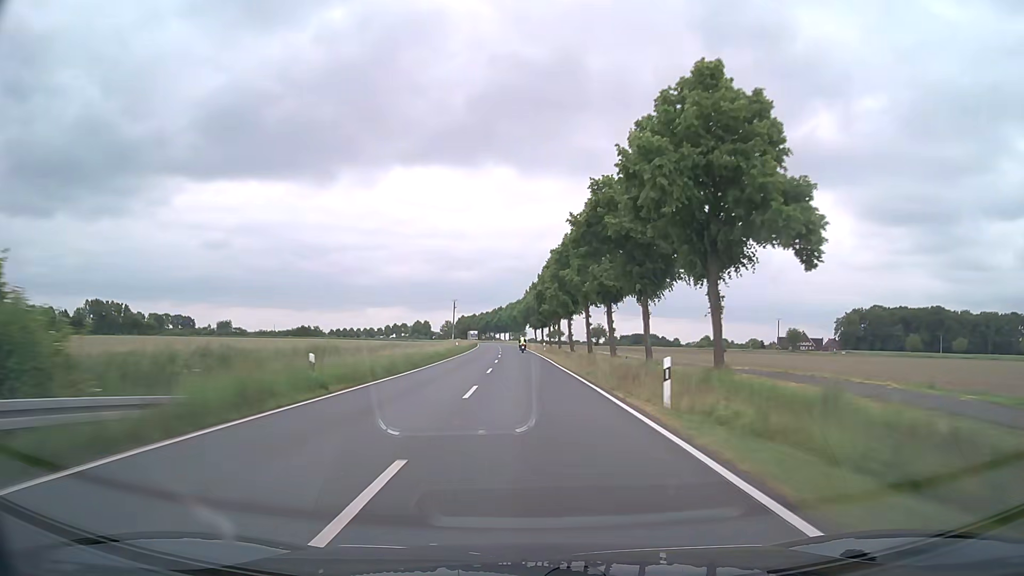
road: secondary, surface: asphalt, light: Day
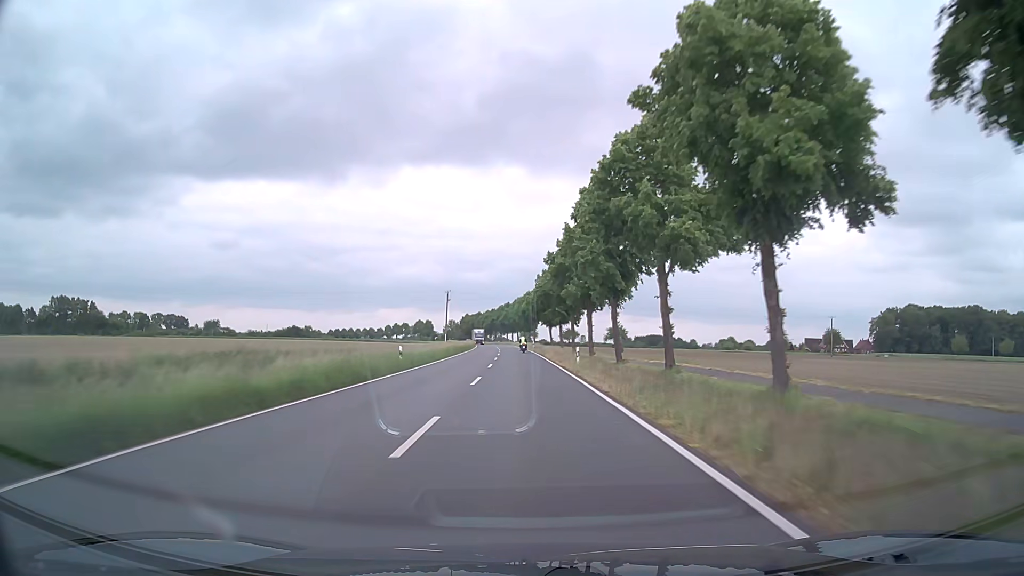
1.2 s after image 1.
(-0.3, +32.2) m; -1°
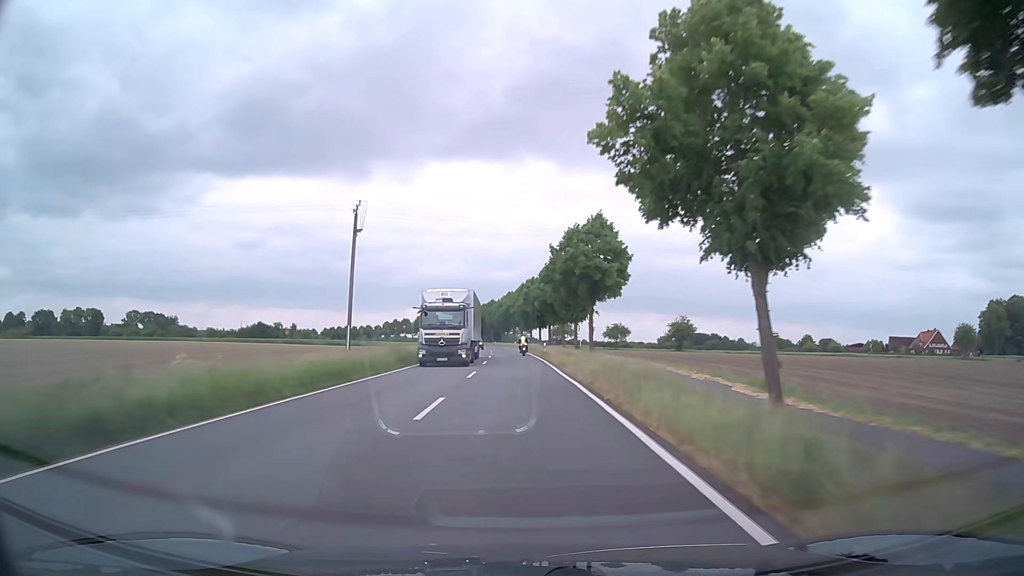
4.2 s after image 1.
(-1.6, +81.0) m; -2°
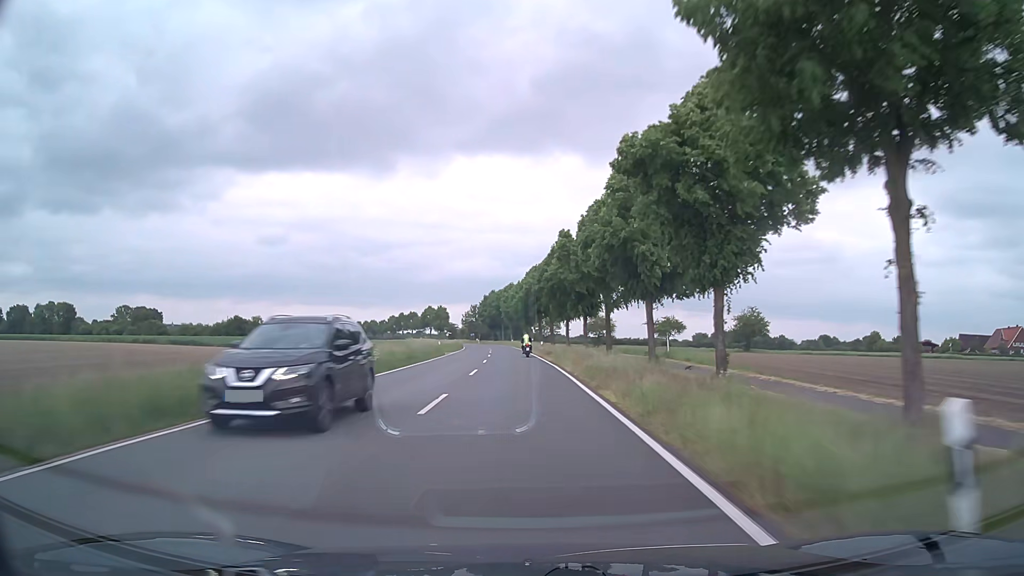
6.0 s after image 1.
(-0.9, +47.3) m; -2°
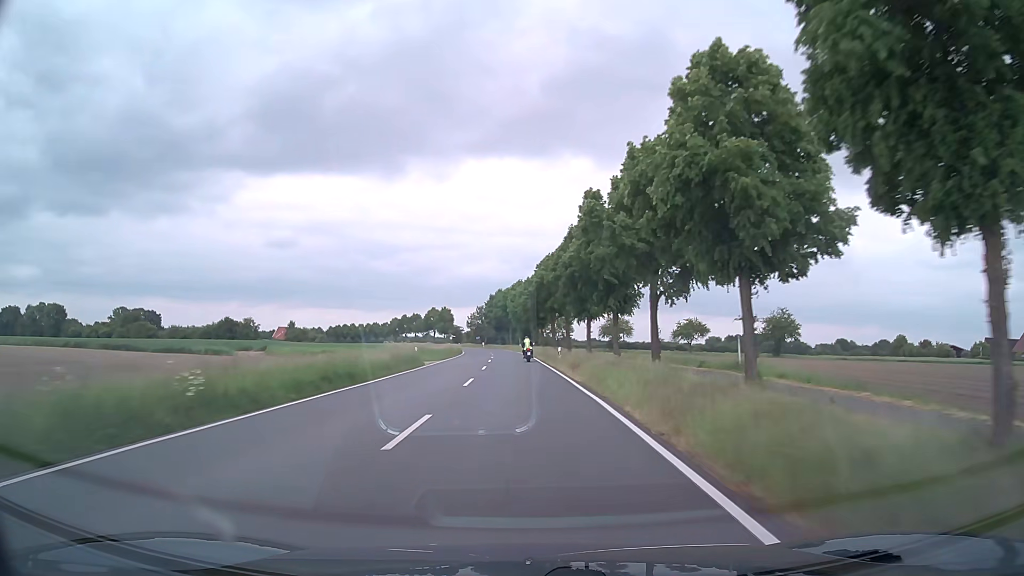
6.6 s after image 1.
(-0.2, +15.3) m; -1°
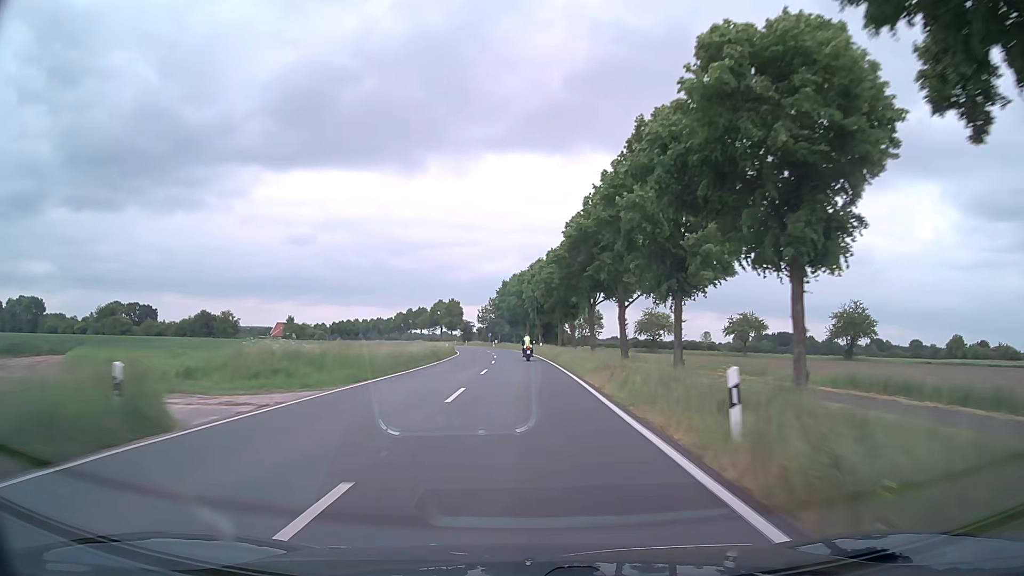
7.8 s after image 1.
(-0.4, +30.1) m; -2°
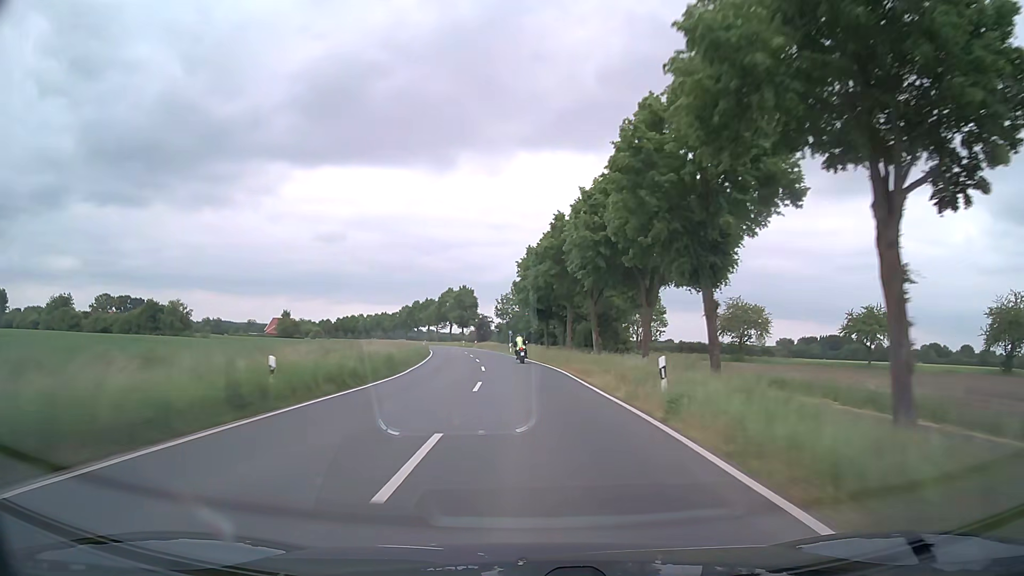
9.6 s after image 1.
(-0.8, +44.8) m; -2°
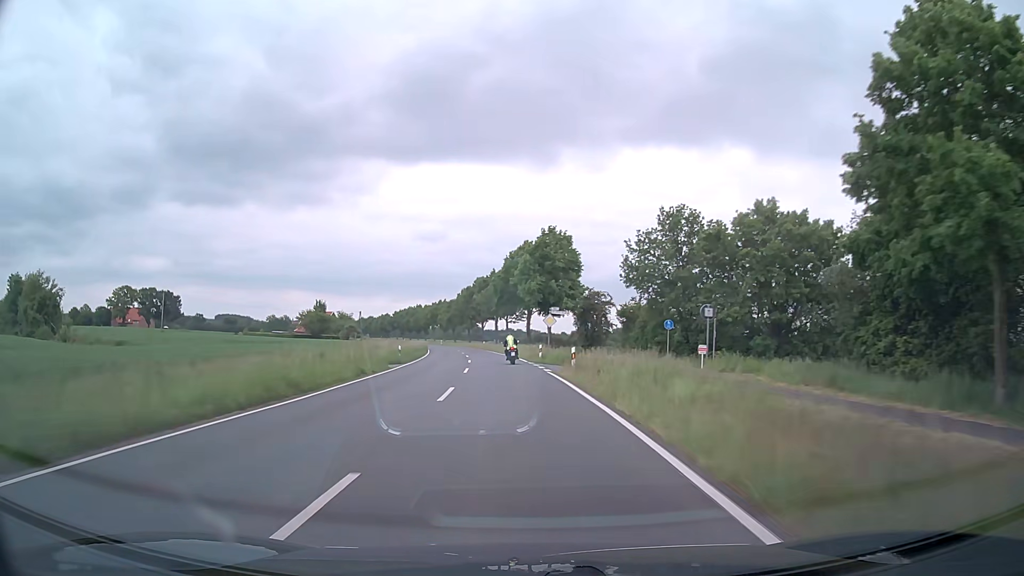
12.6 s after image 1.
(-5.3, +74.7) m; -9°
(0, +10) (0, +20) (-1, +30) (-2, +40) (-2, +50) (-4, +60) (-5, +70) (-6, +80) (-8, +90) (-10, +99) m
